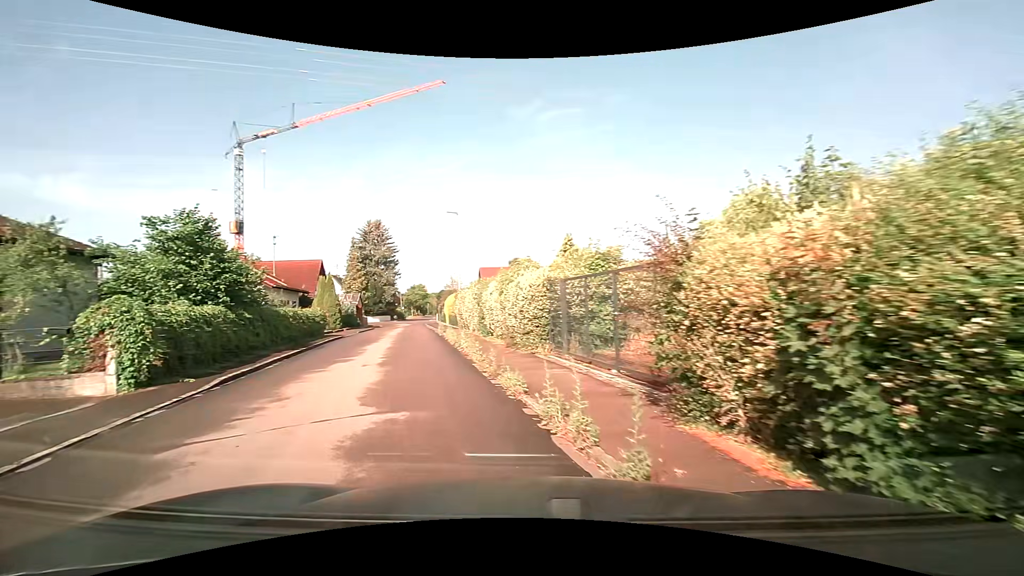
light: Day
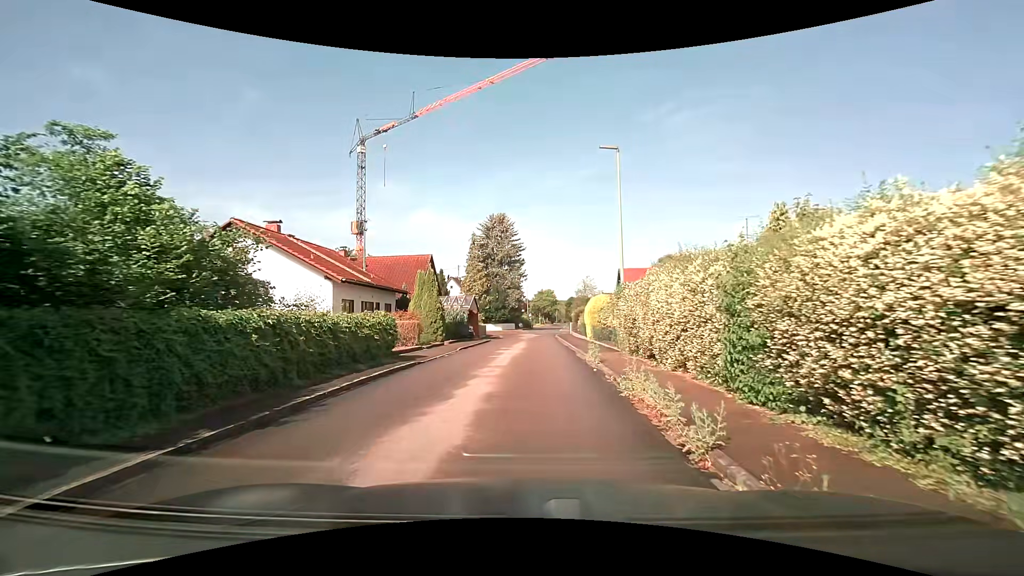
(-3.0, +13.6) m; -17°
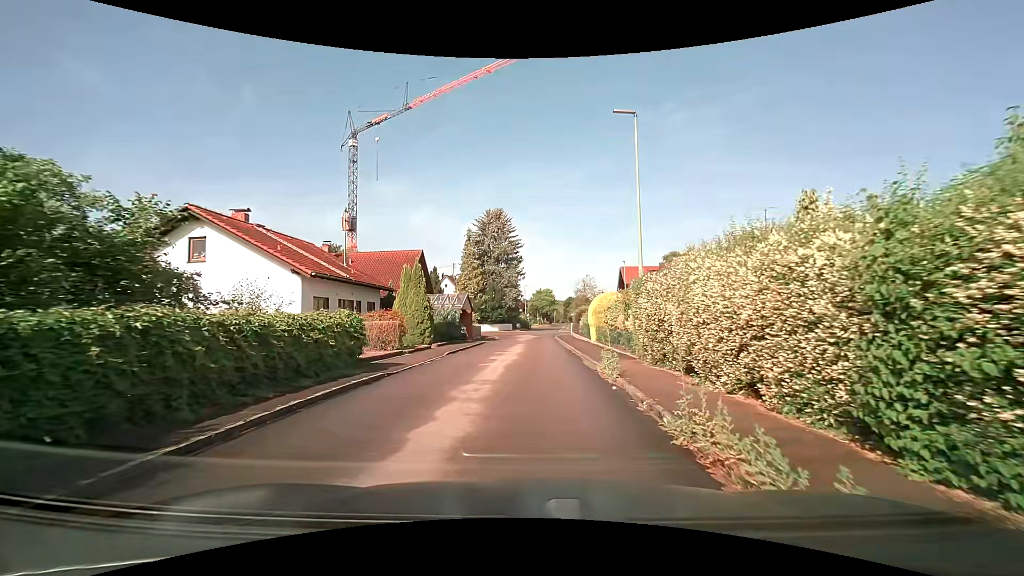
(0.0, +3.3) m; 0°
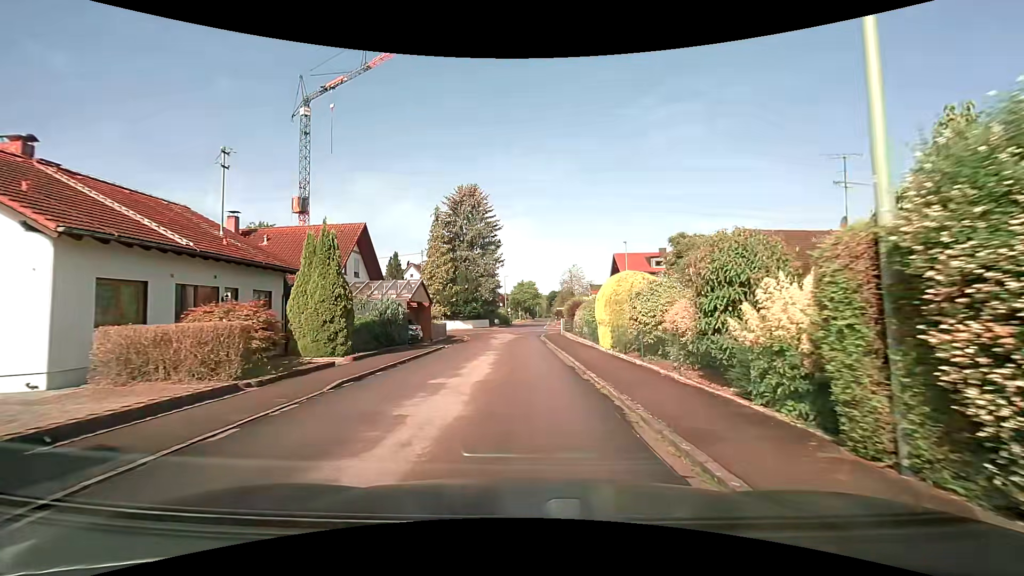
(+0.2, +10.7) m; +2°
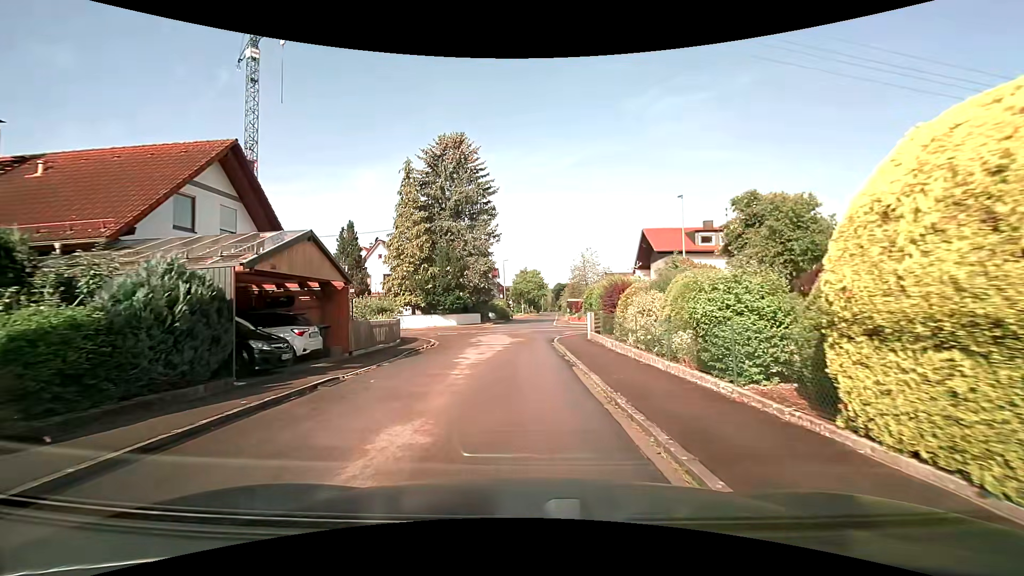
(-0.1, +15.0) m; 0°
